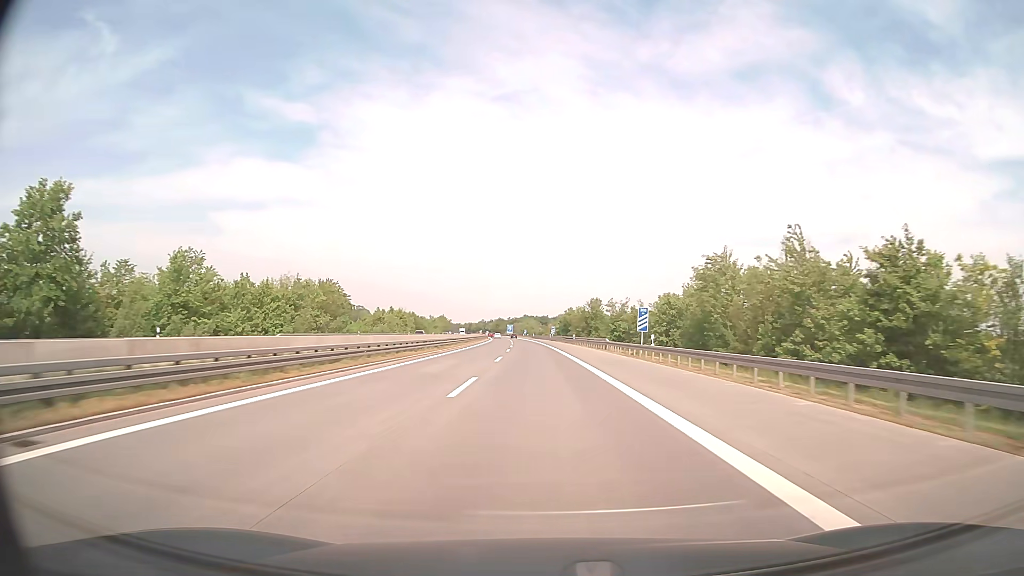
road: motorway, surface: asphalt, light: Day
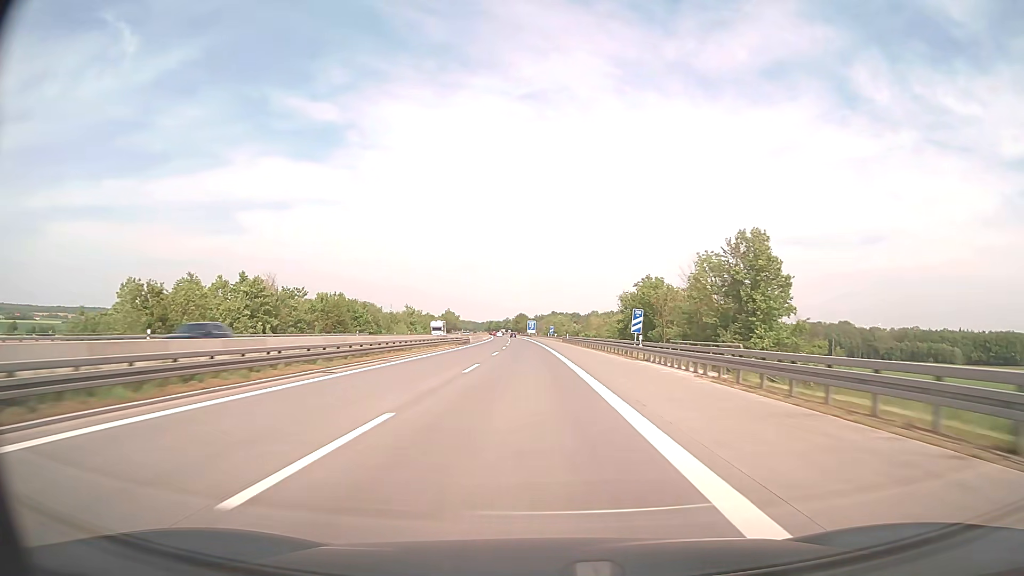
(-2.2, +99.3) m; -3°
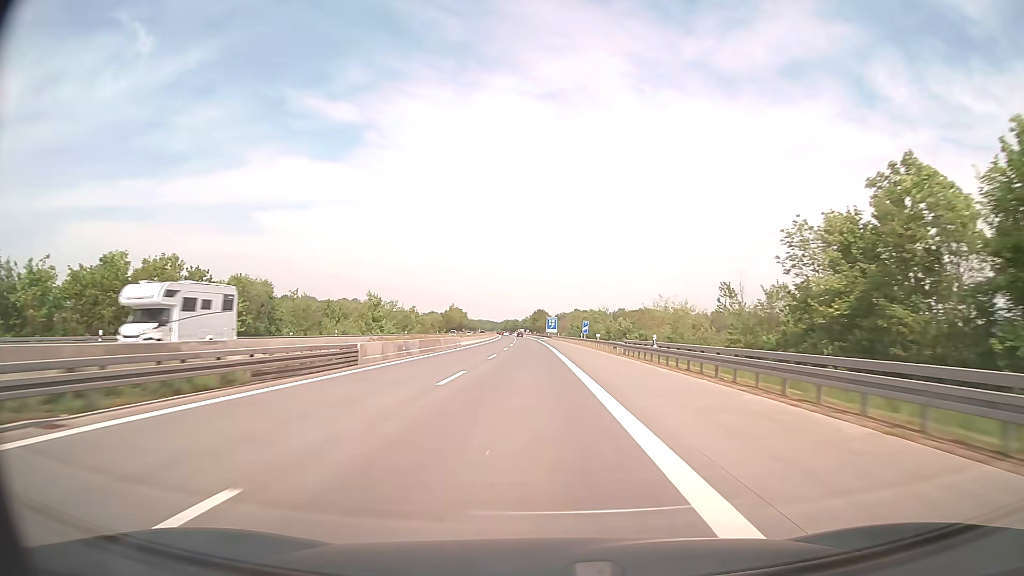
(-0.8, +59.6) m; -2°
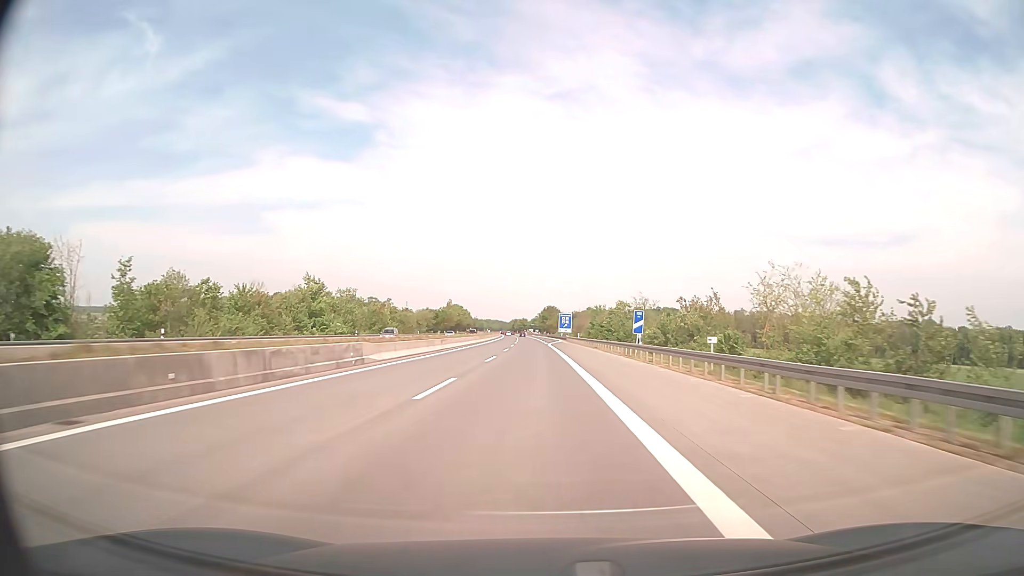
(-0.4, +39.7) m; -1°
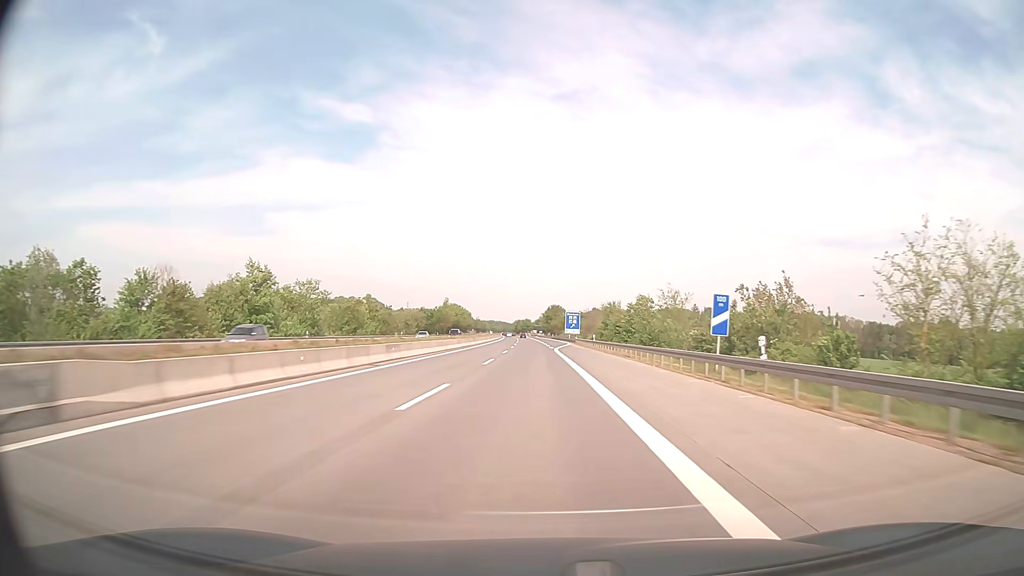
(0.0, +19.9) m; 0°
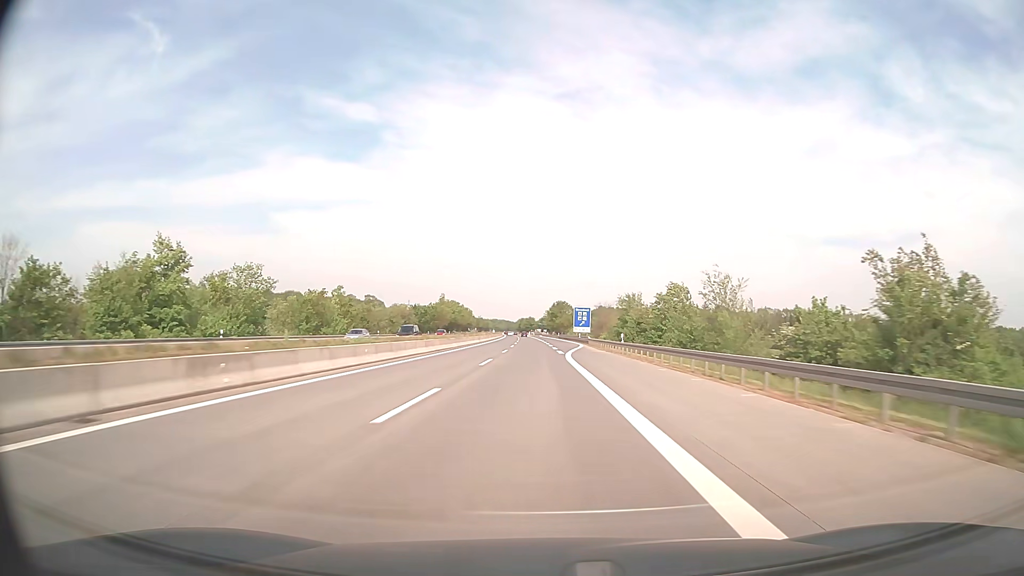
(-0.1, +19.9) m; 0°
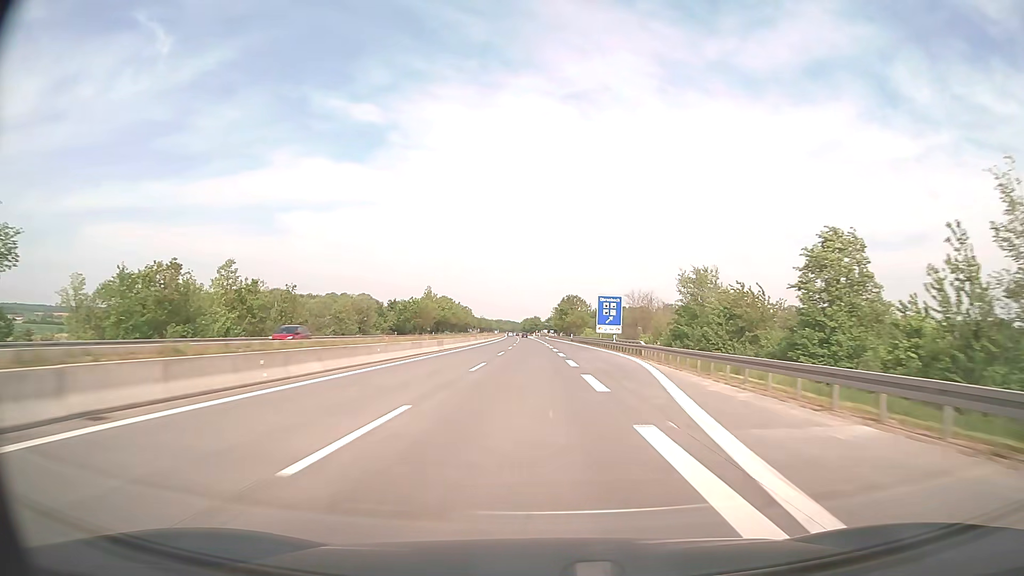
(-0.2, +39.7) m; -1°
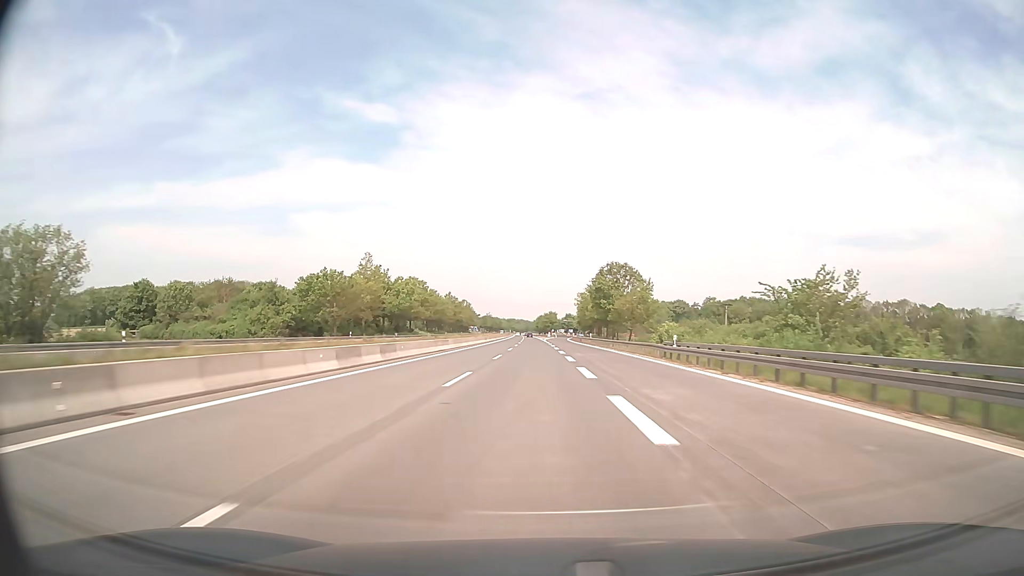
(-0.9, +79.3) m; -1°
(0, +10) (0, +20) (0, +30) (0, +40) (0, +50) (0, +60) (-1, +70) (-1, +80) (-1, +90) (-1, +100) m
